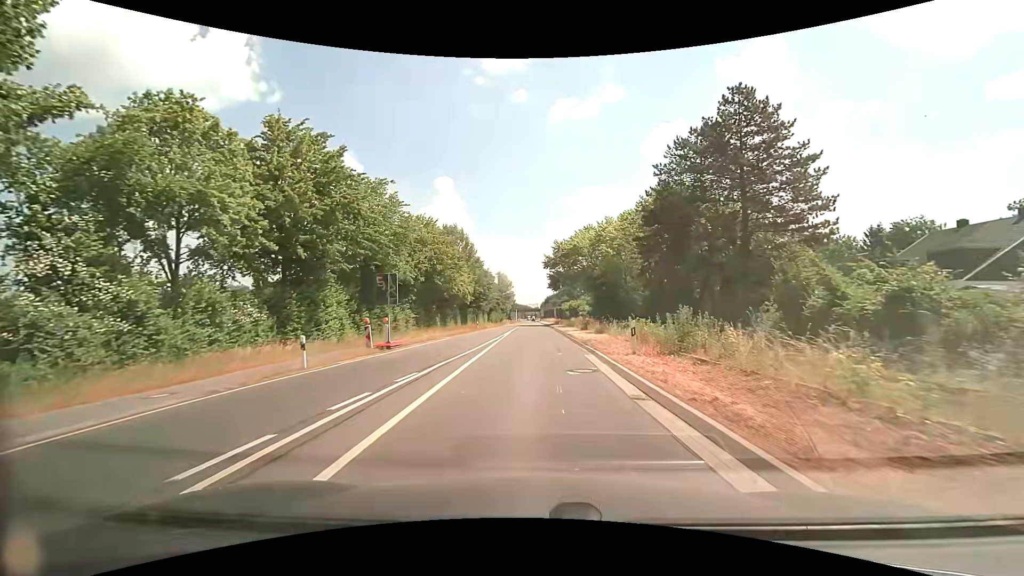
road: secondary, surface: asphalt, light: Day
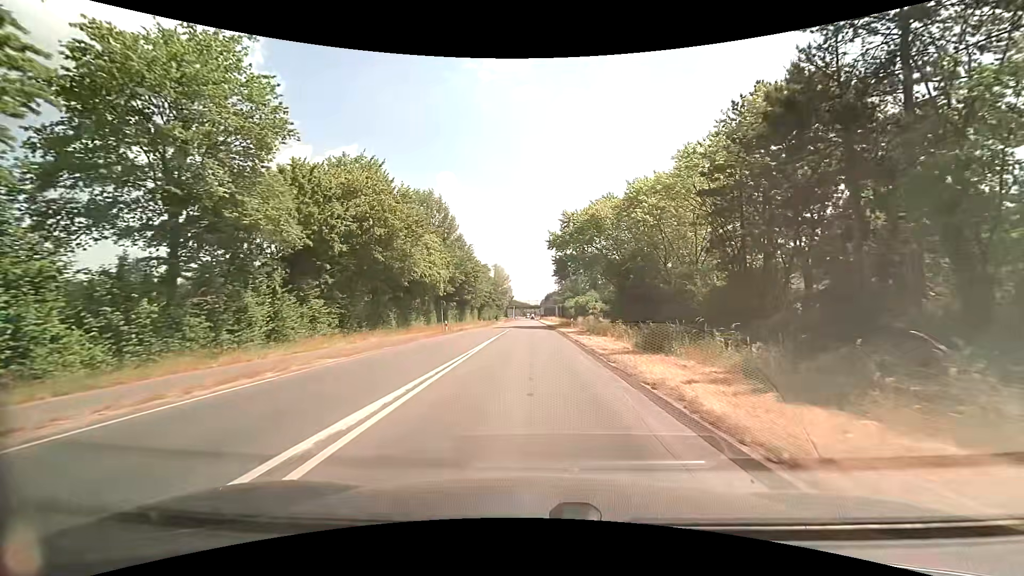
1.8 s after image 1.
(-0.3, +22.7) m; -1°
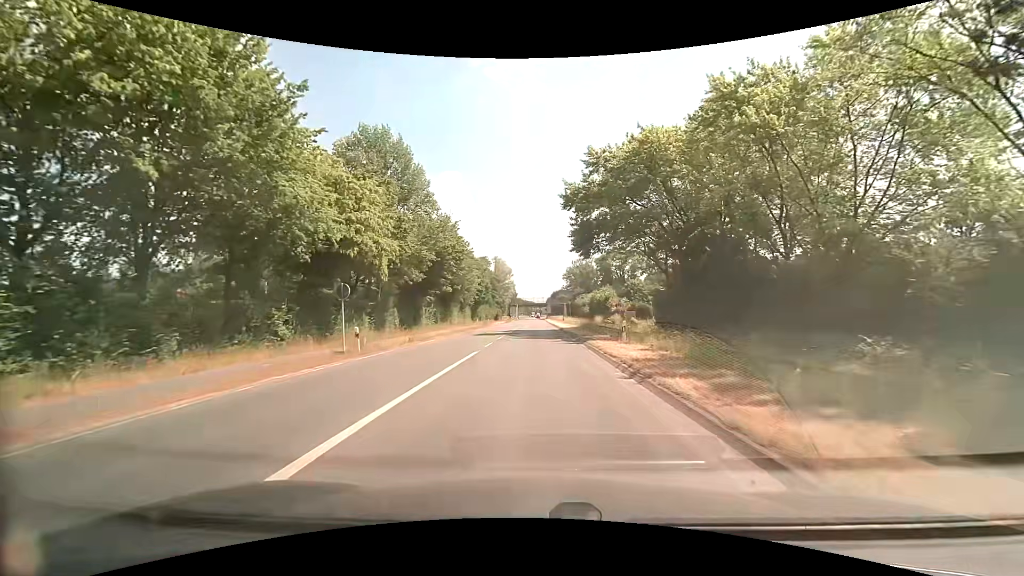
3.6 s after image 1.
(-0.1, +22.8) m; -1°
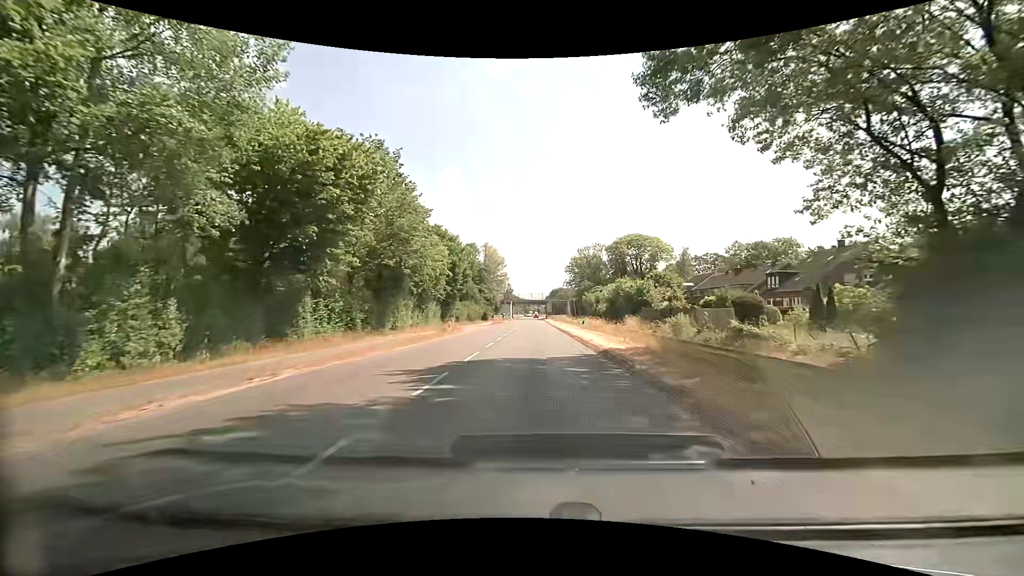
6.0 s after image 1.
(+0.2, +30.6) m; +1°
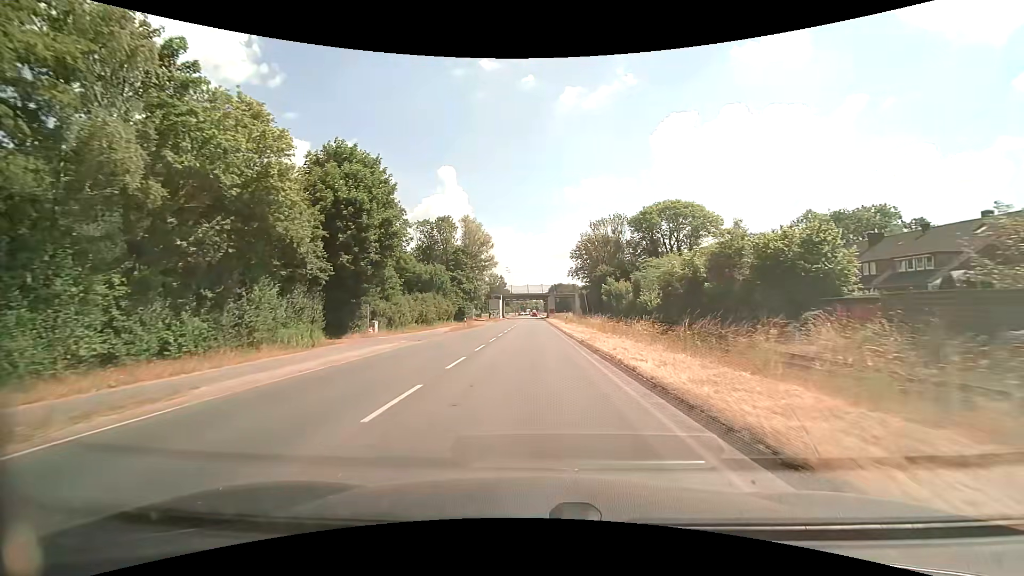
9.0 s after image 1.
(+0.1, +38.3) m; 0°
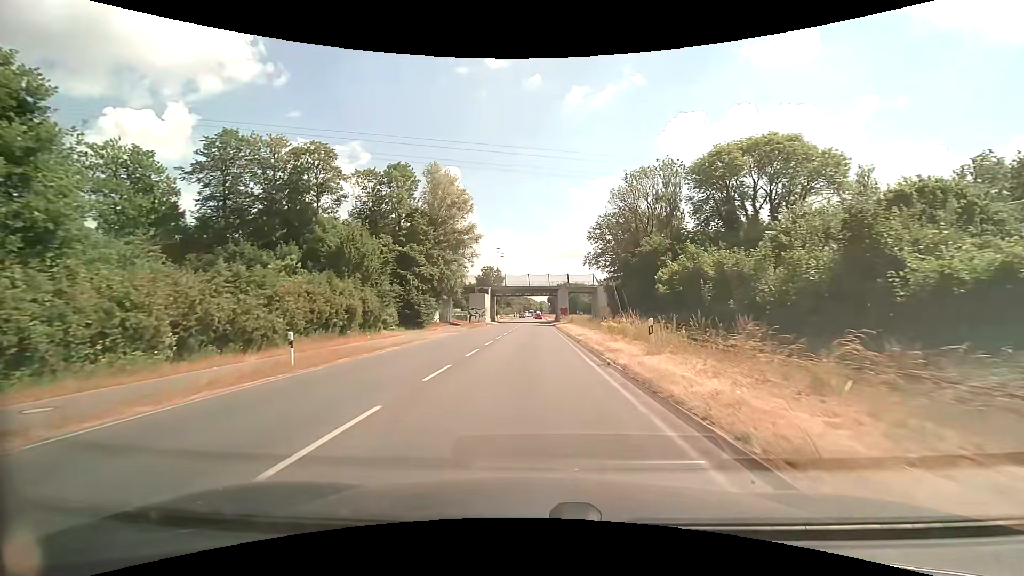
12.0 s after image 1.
(+0.3, +38.3) m; -1°
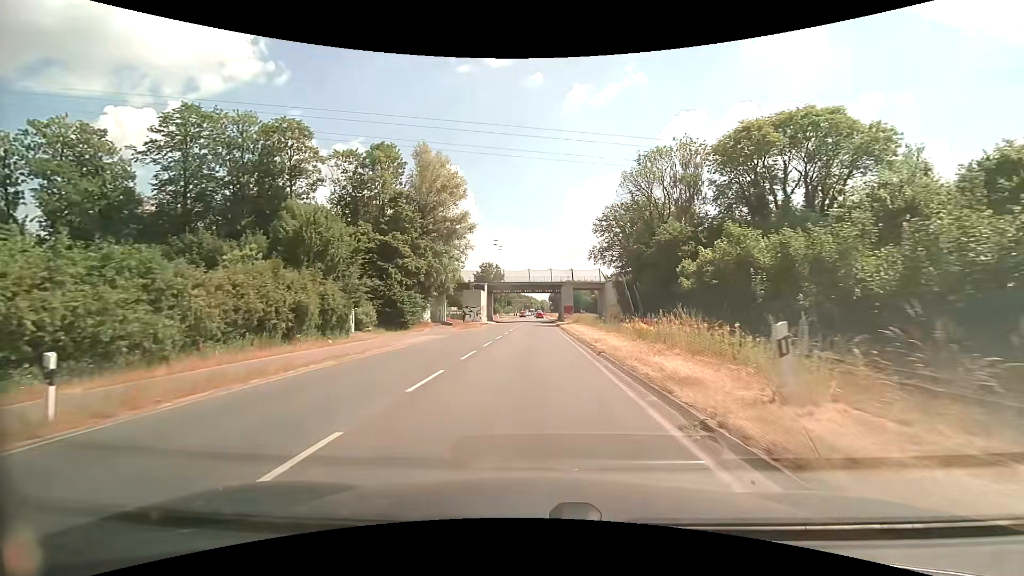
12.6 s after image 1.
(0.0, +7.6) m; 0°
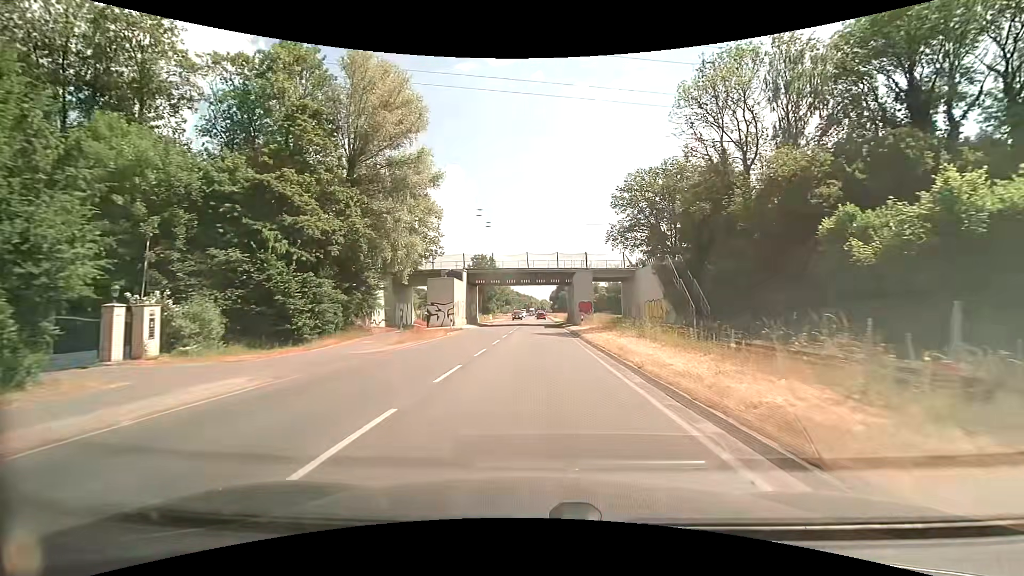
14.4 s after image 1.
(+0.1, +22.9) m; 0°
(0, +10) (0, +20) (0, +30) (0, +40) (0, +50) (+1, +60) (+1, +70) (+1, +80) (+1, +90) (+2, +100) m
